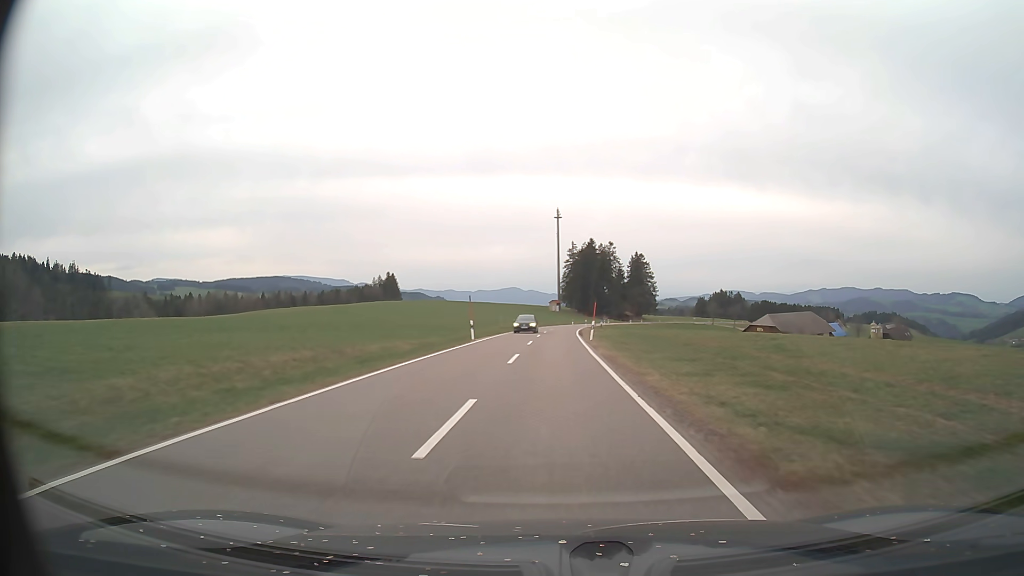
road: tertiary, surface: asphalt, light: Day
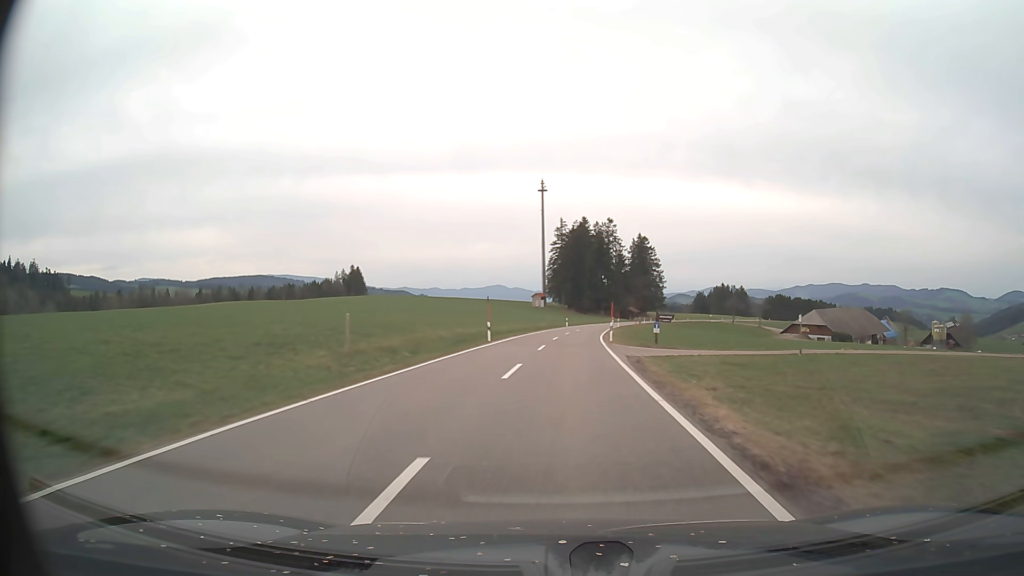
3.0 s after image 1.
(+0.3, +53.8) m; +1°
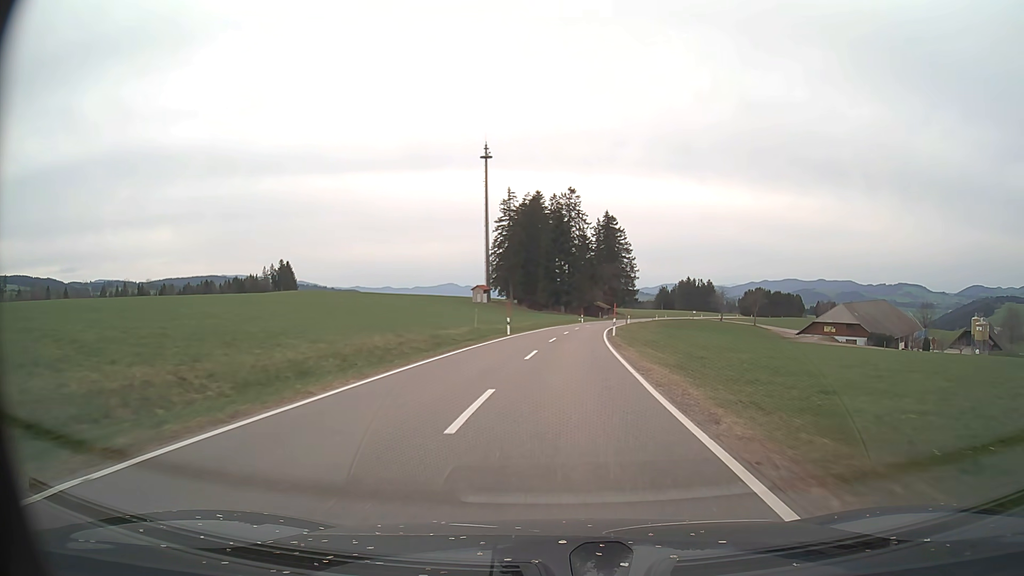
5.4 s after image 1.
(+1.5, +43.8) m; +4°
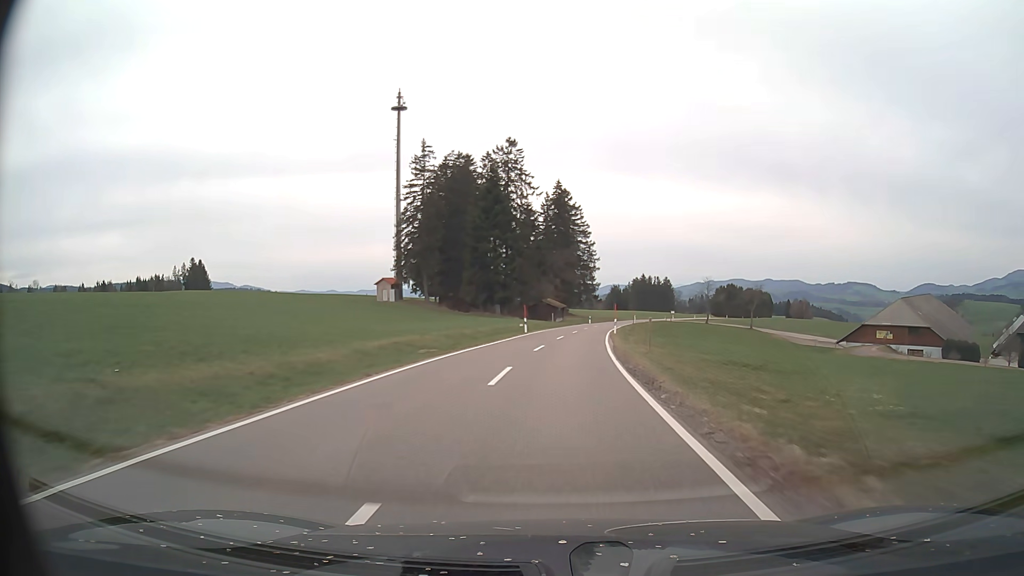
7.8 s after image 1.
(+1.8, +44.3) m; +5°
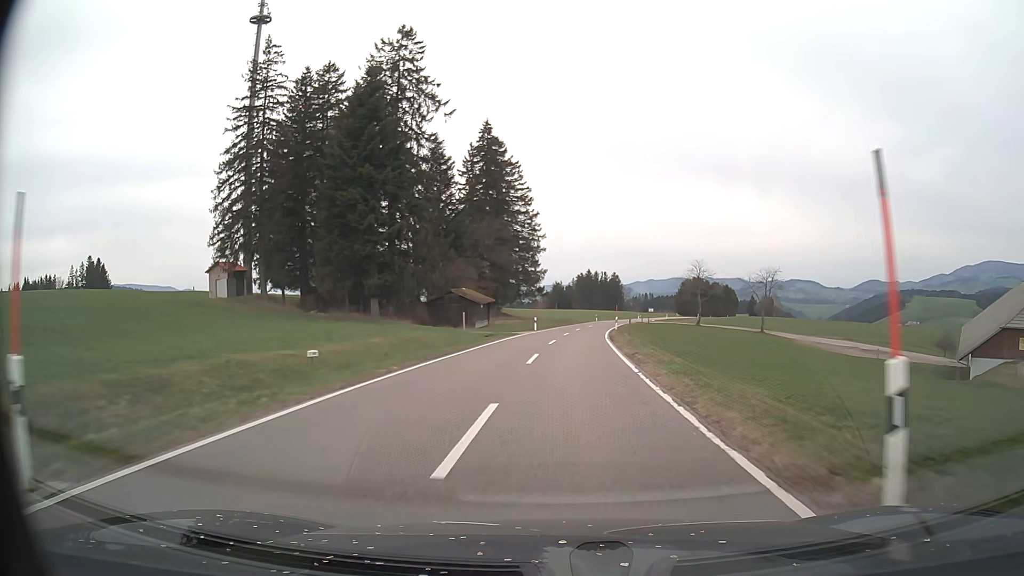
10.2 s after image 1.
(+1.8, +44.1) m; +5°
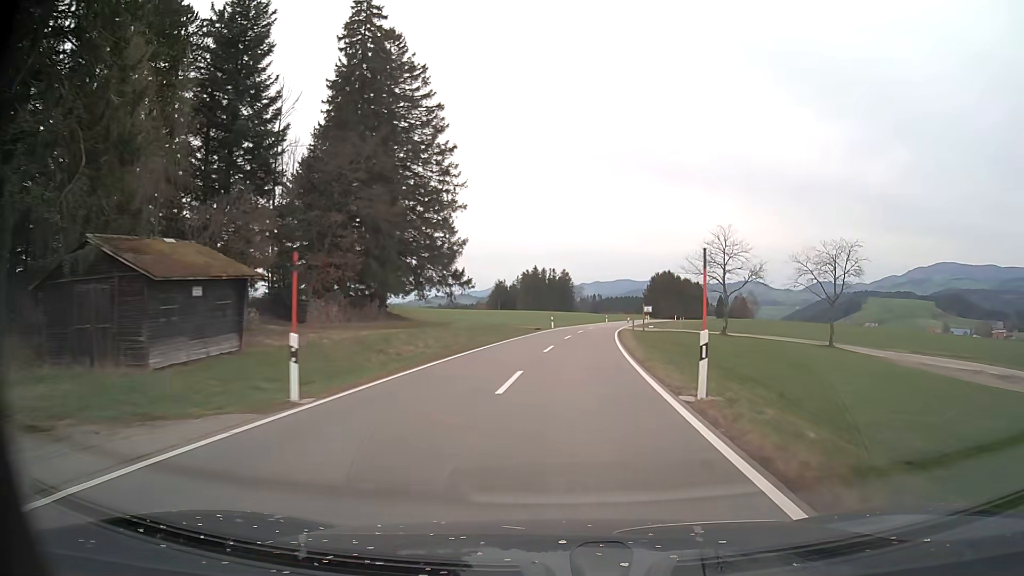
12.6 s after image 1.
(+1.8, +43.6) m; +4°
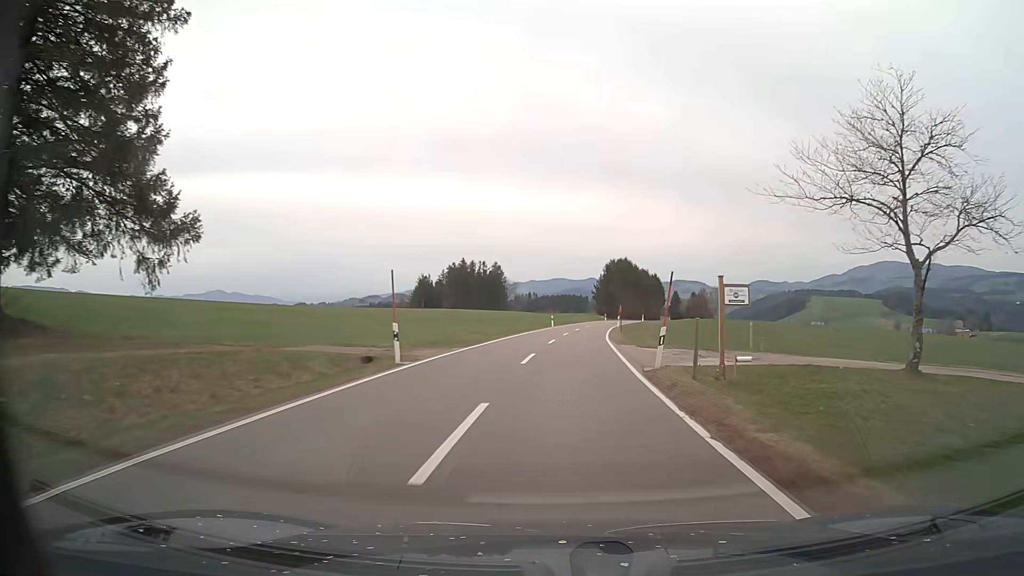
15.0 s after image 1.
(+2.3, +43.0) m; +6°
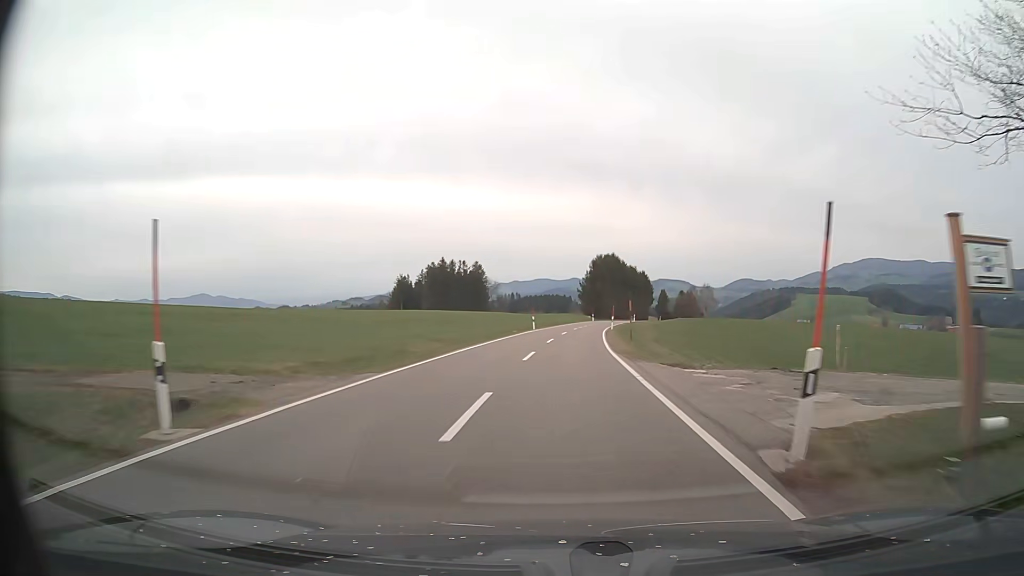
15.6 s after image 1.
(+0.1, +10.7) m; +1°
(0, +10) (0, +20) (+1, +30) (+1, +40) (+2, +50) (+3, +60) (+4, +70) (+6, +80) (+7, +90) (+9, +99) m
